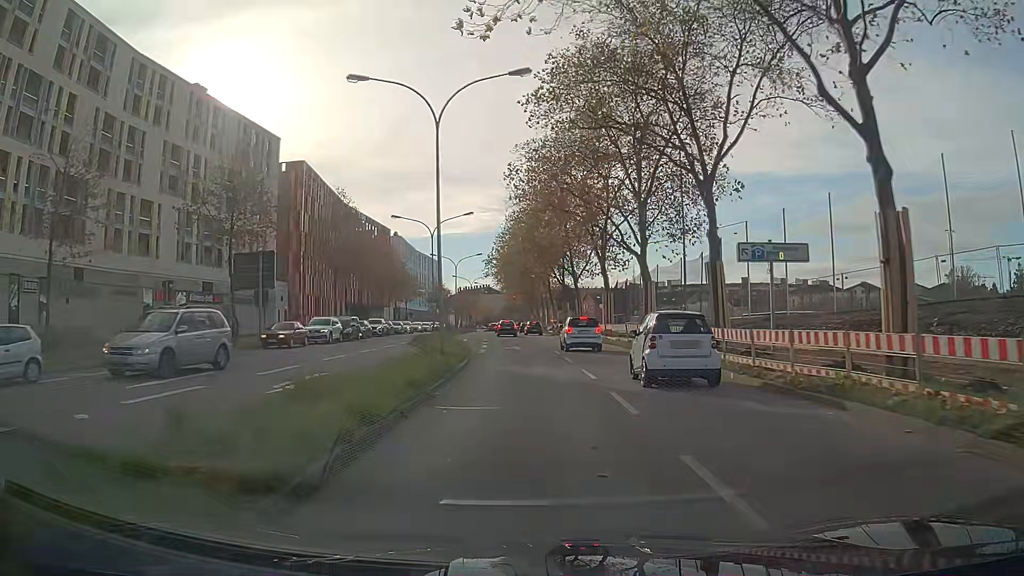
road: secondary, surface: asphalt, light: Day
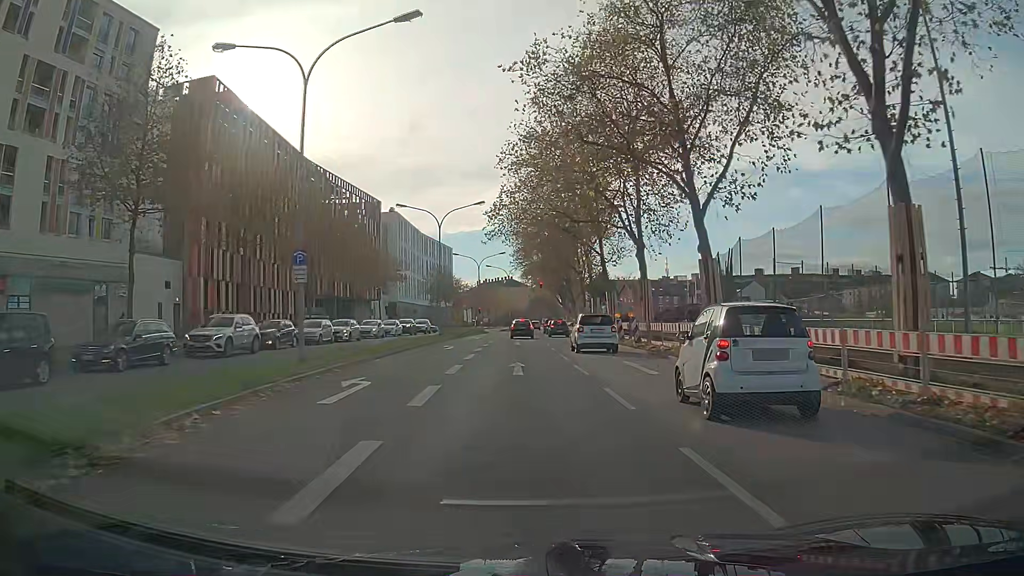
(-0.7, +35.9) m; -2°
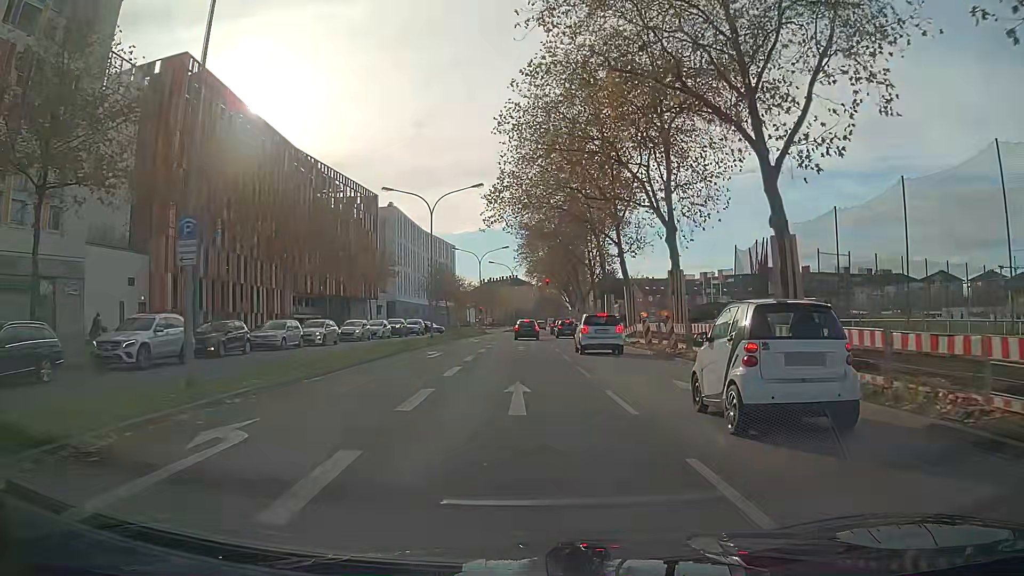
(0.0, +6.5) m; 0°
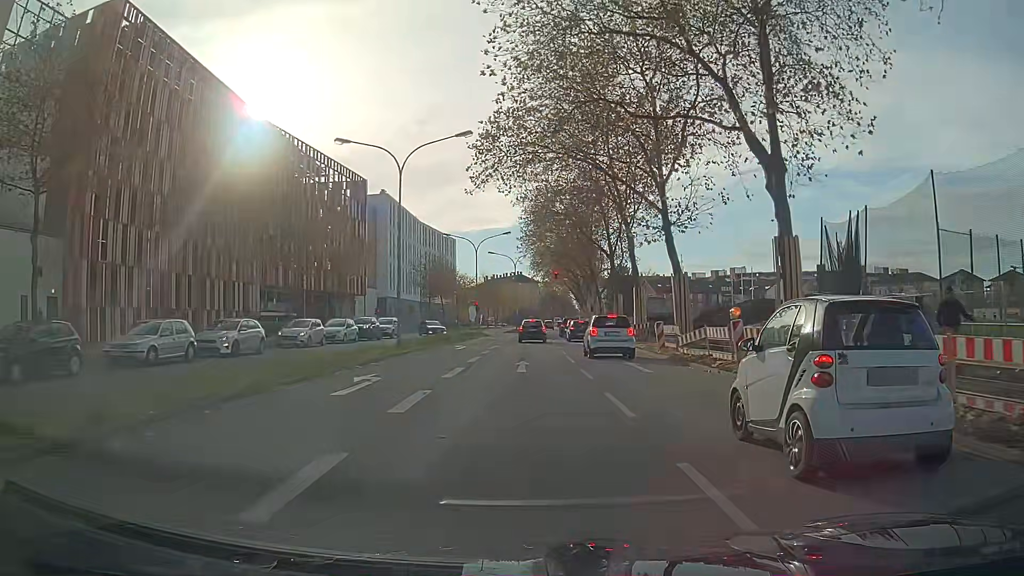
(0.0, +12.1) m; 0°
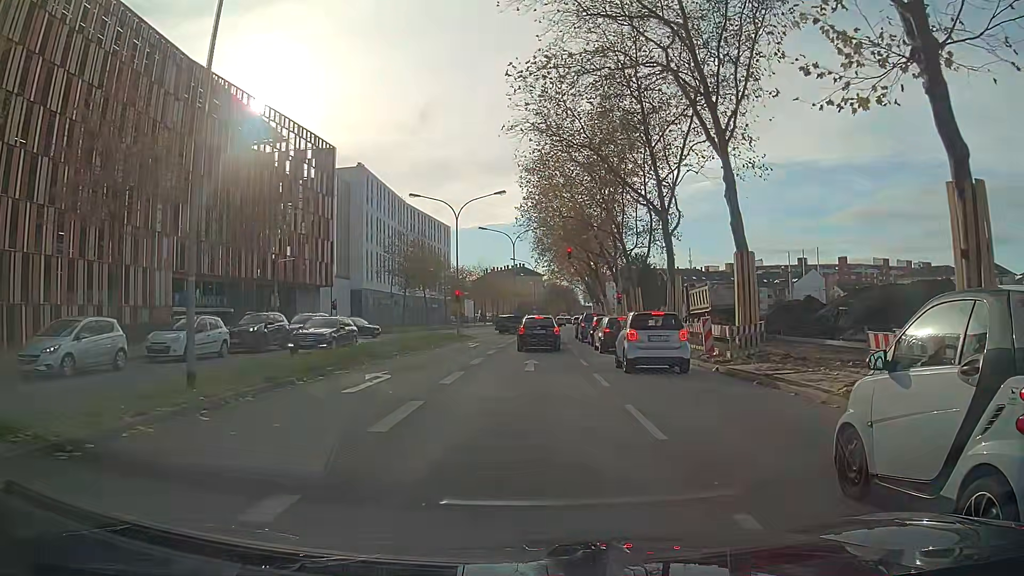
(-0.1, +19.4) m; -1°
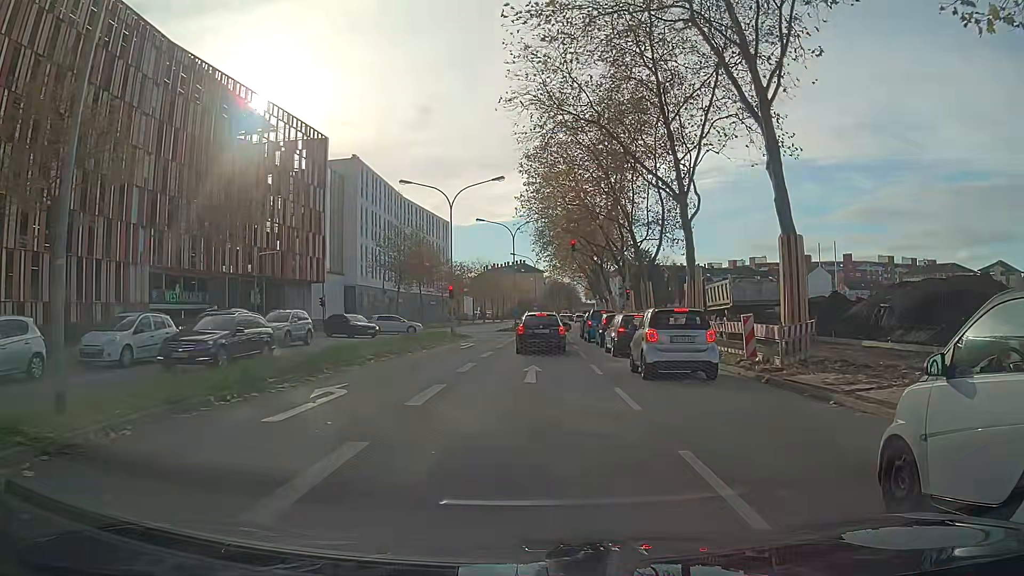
(0.0, +3.8) m; 0°
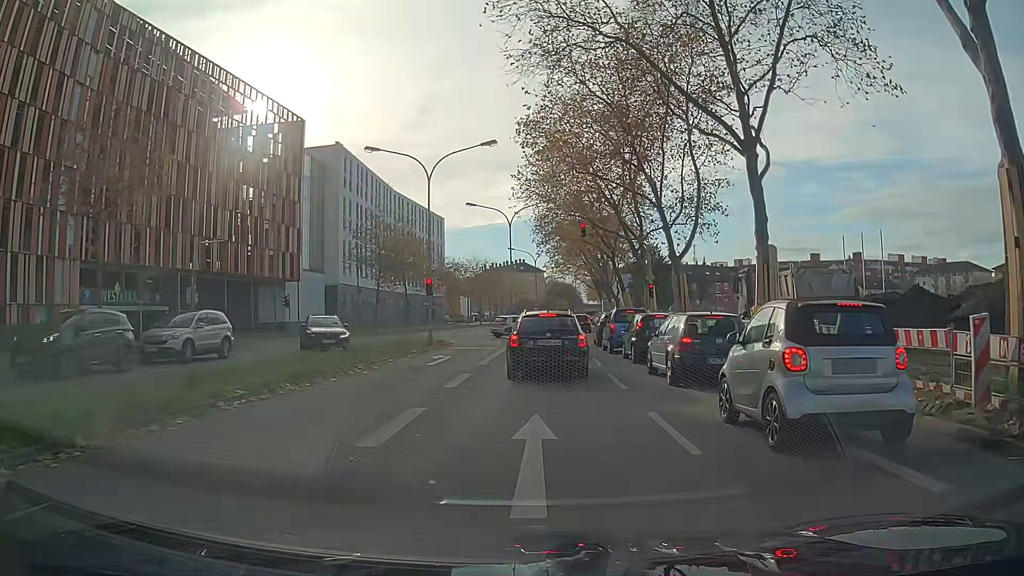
(0.0, +9.0) m; 0°
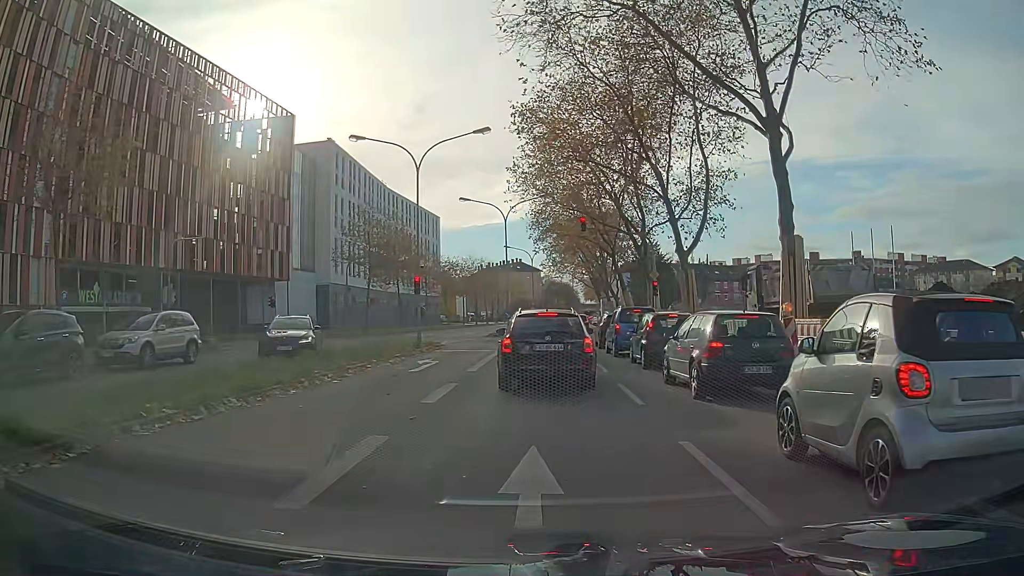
(0.0, +2.2) m; 0°
(0, +10) (+1, +20) (+1, +30) (+1, +40) (+2, +50) (+3, +60) (+3, +70) (+4, +80) (+5, +90) (+5, +100) m
